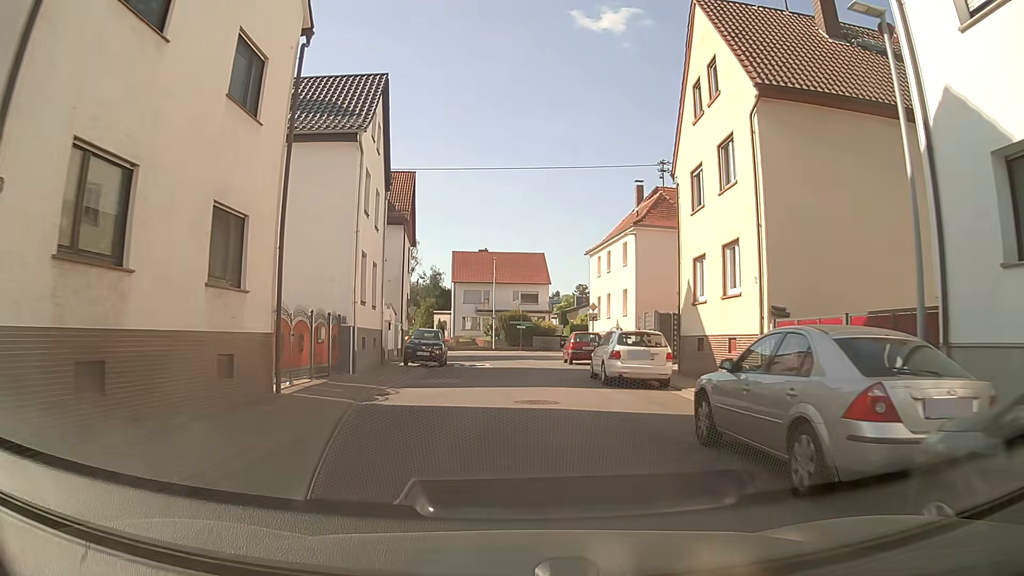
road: unclassified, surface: asphalt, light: Day
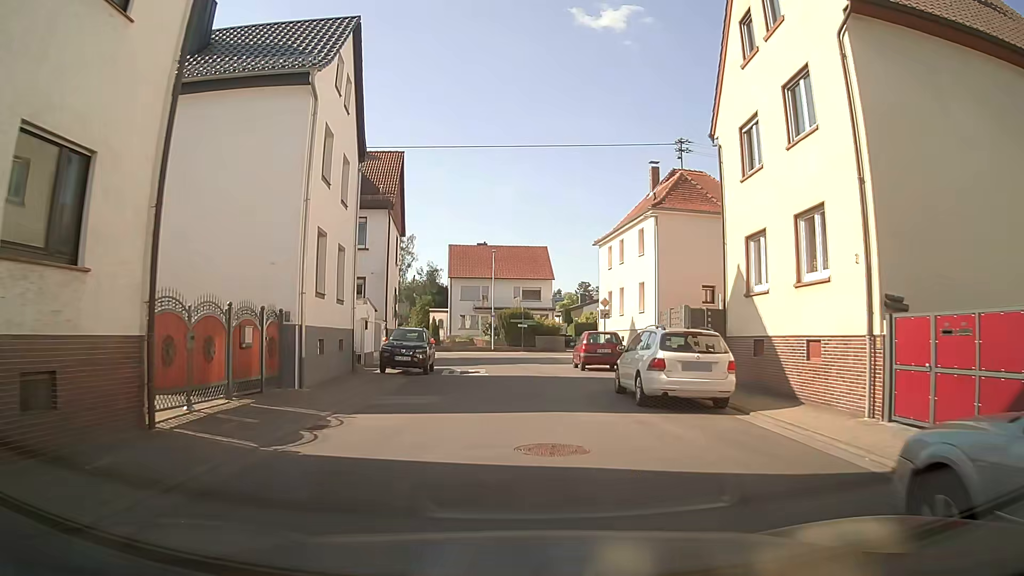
(+0.1, +4.9) m; 0°
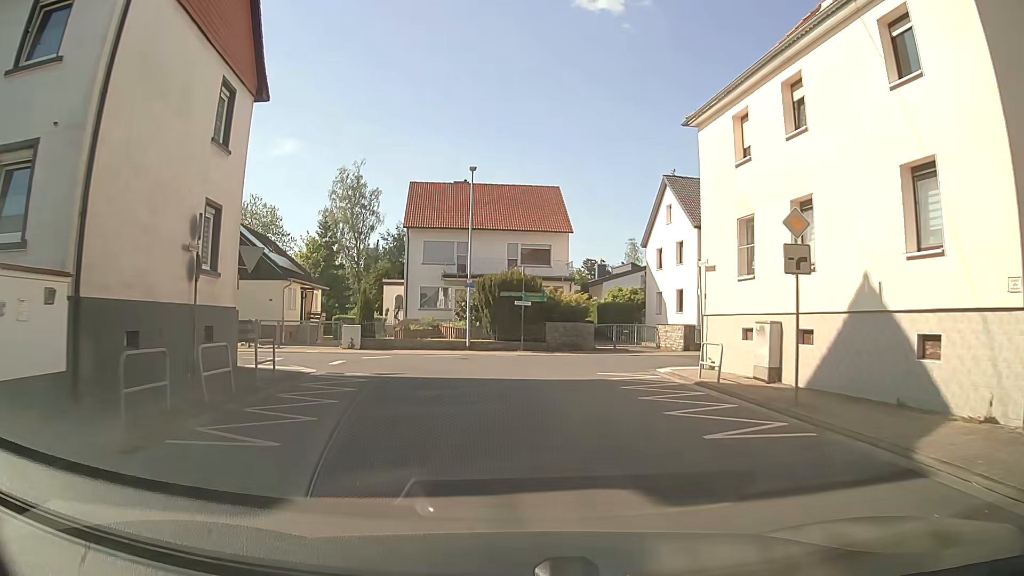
(+0.1, +24.6) m; +1°
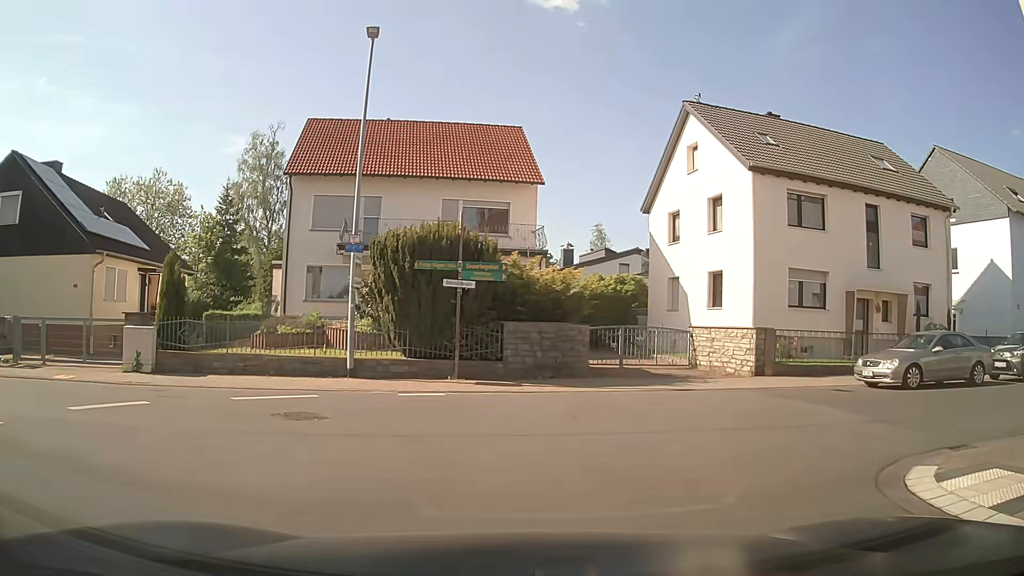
(+0.2, +14.6) m; +3°
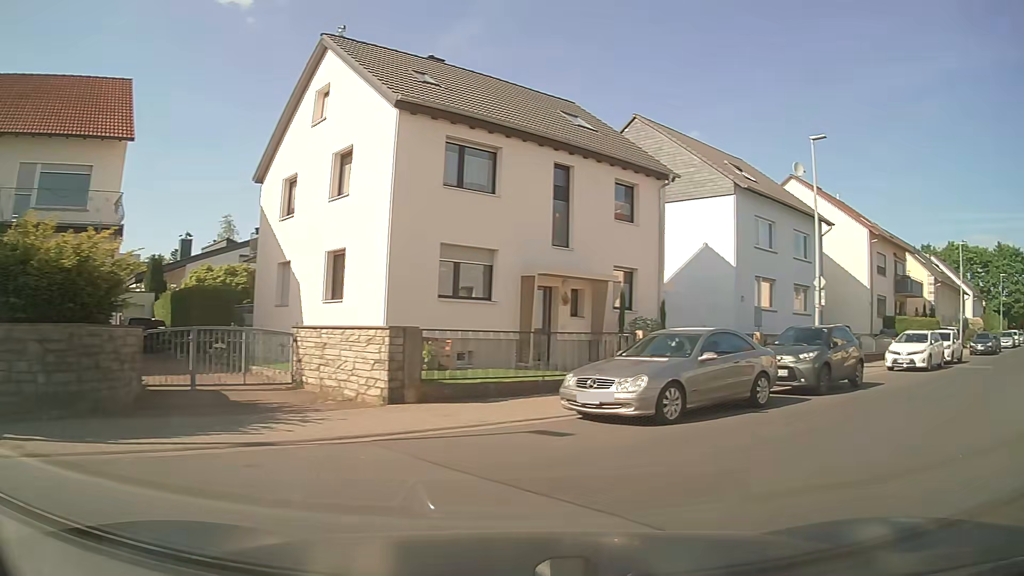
(+1.4, +6.5) m; +33°
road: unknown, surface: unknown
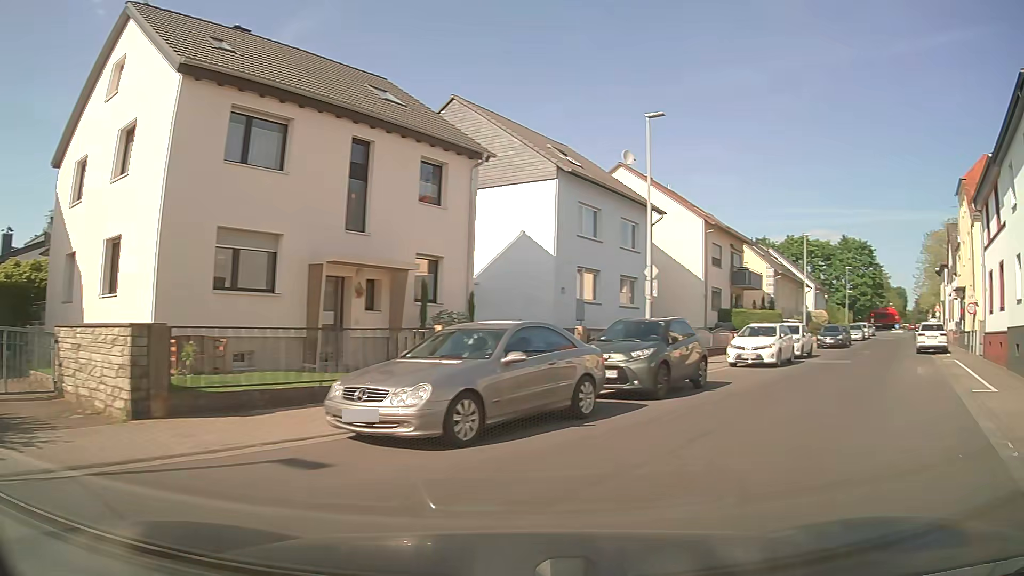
(+0.3, +2.3) m; +15°
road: unclassified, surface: asphalt
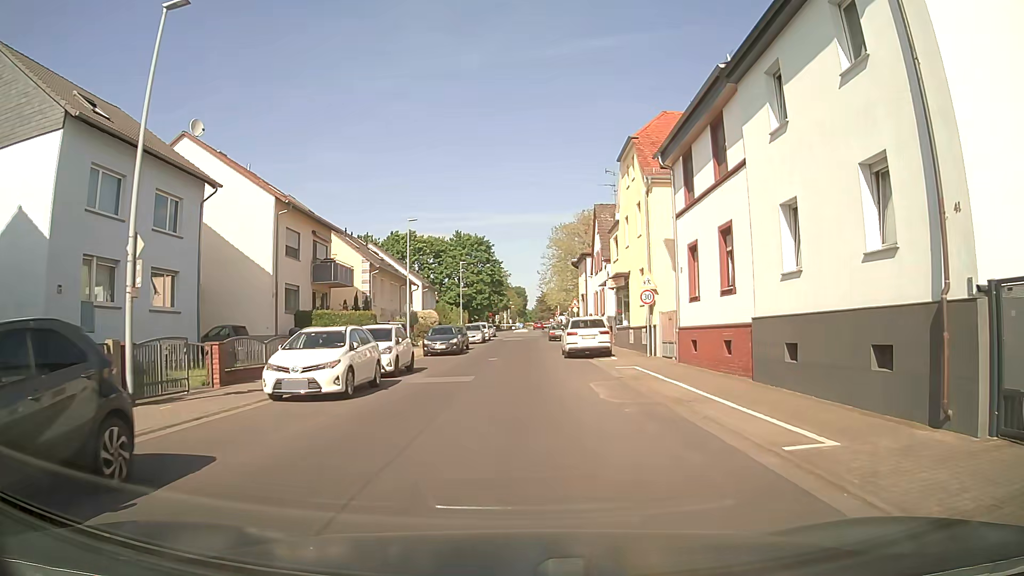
(+3.2, +8.7) m; +32°
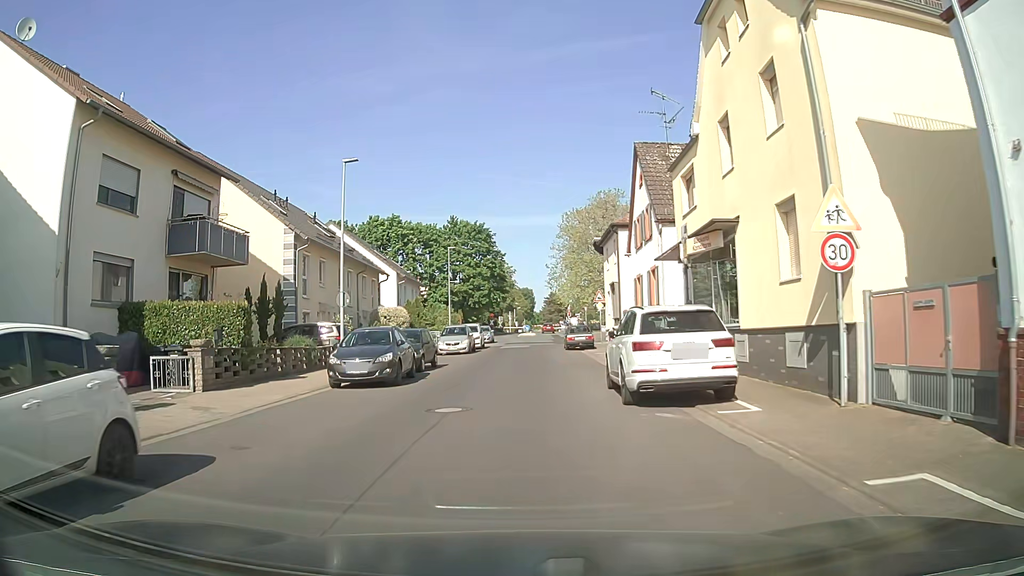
(+0.2, +16.7) m; 0°
(0, +10) (0, +20) (0, +30) (0, +40) (+1, +50) (+2, +60) (+2, +70) (+3, +80) (+3, +90) (+3, +100) m
